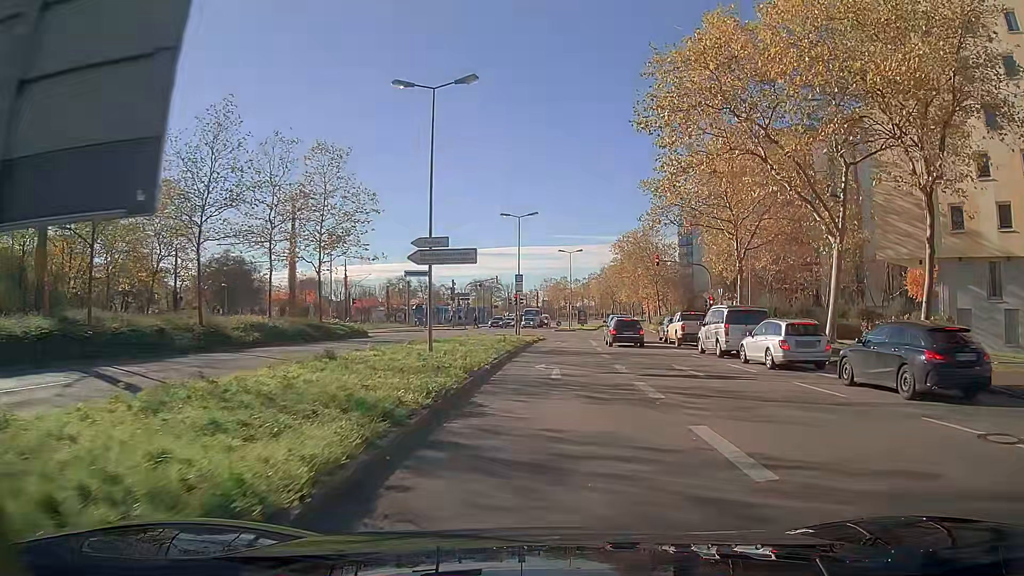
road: secondary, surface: asphalt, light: Day
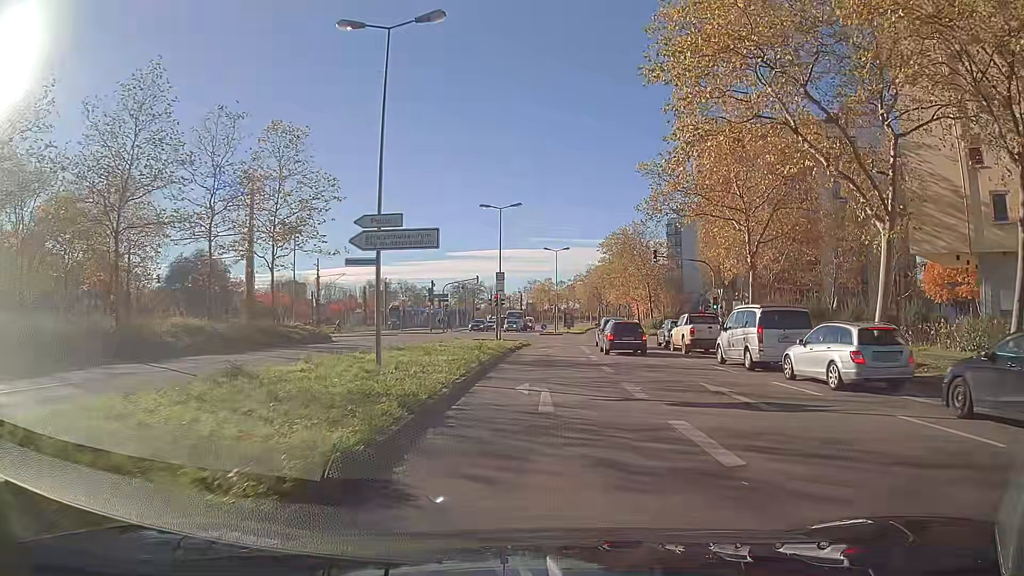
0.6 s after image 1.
(0.0, +5.2) m; +1°
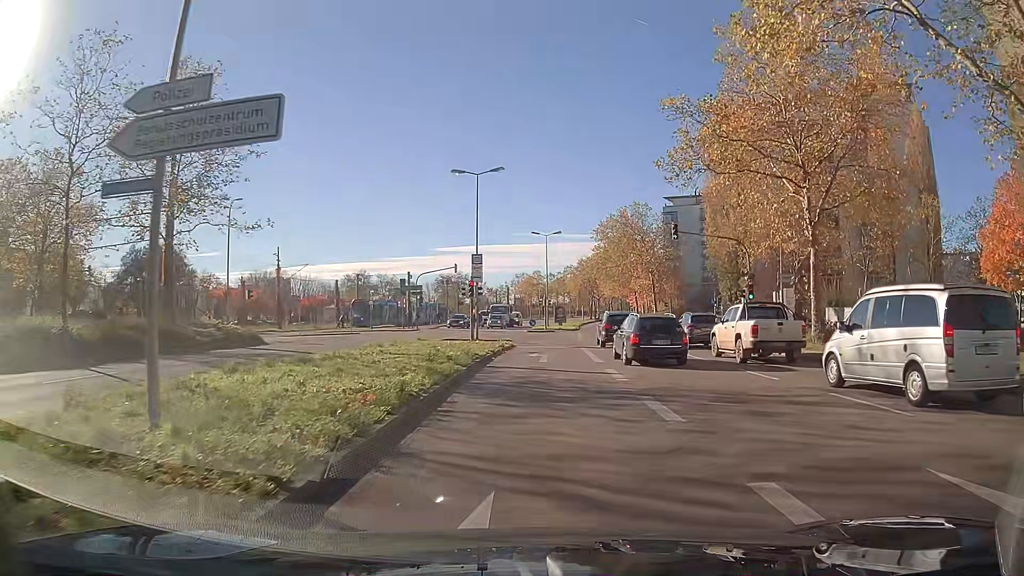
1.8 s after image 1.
(+0.1, +9.6) m; +1°
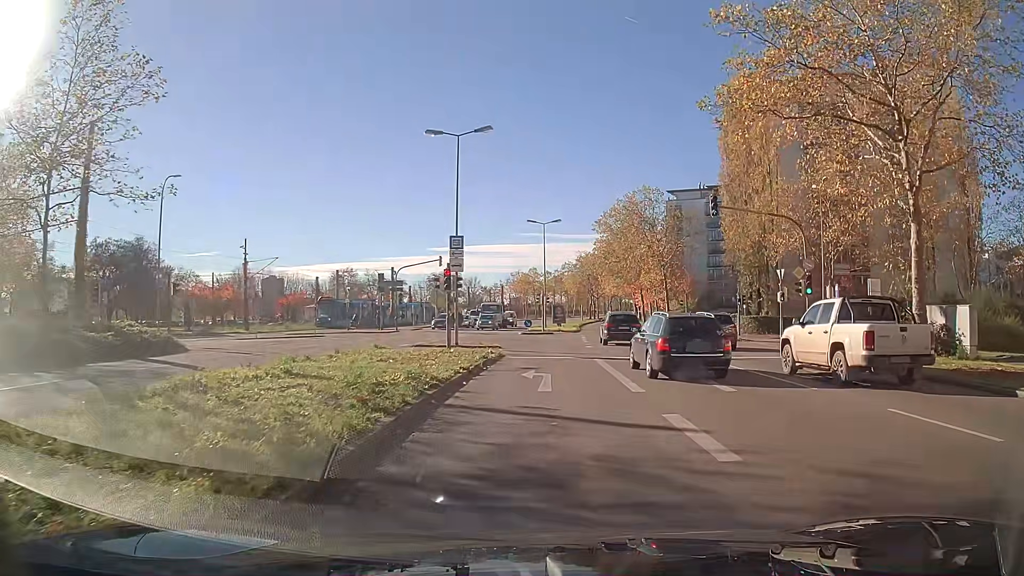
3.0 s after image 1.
(0.0, +7.9) m; 0°
(0, +10) (0, +20) (0, +30) (-4, +39) (-12, +45) (-22, +46) (-32, +47) (-42, +47) (-52, +47) (-62, +47) m
